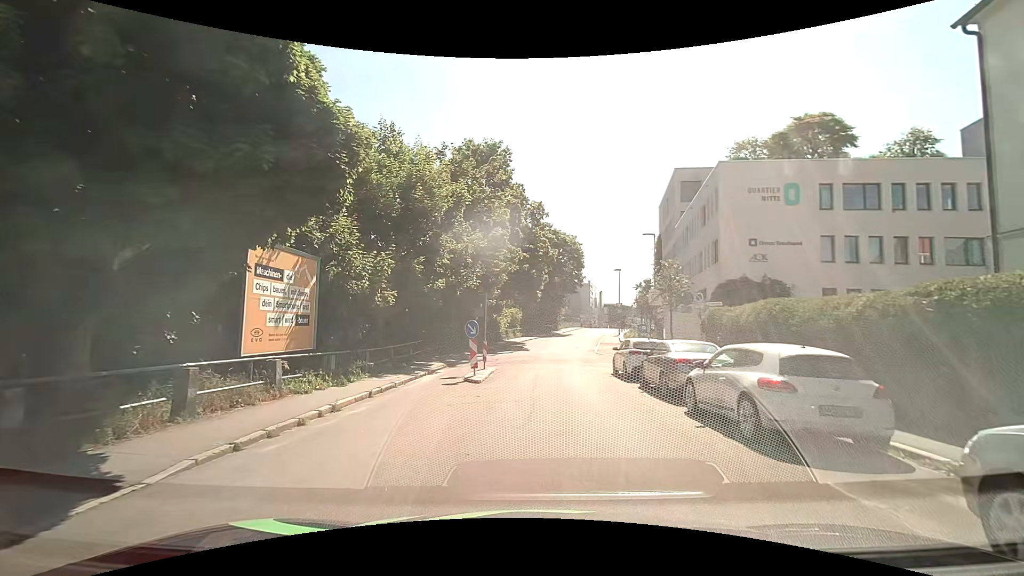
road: residential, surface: asphalt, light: Day
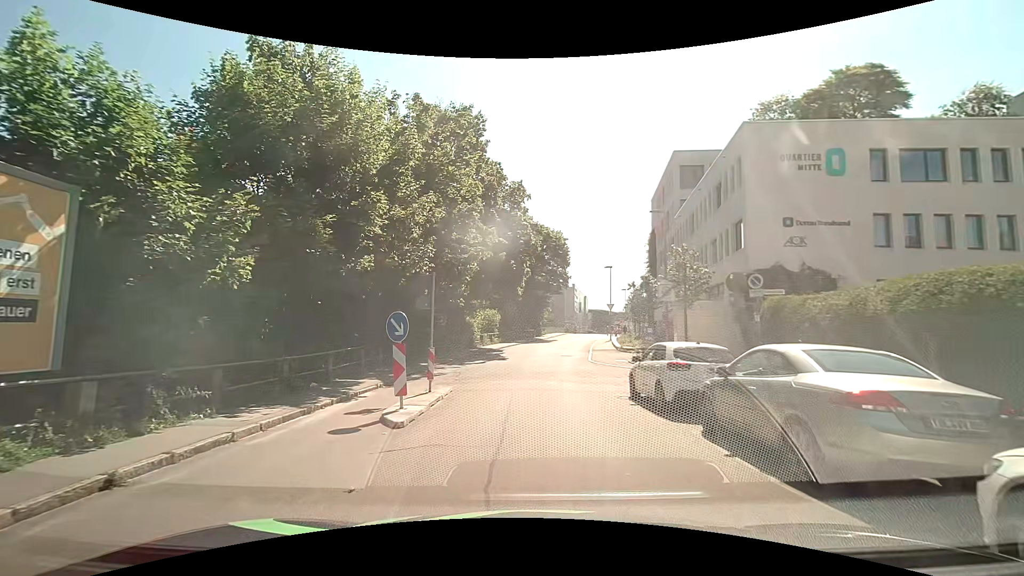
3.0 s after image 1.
(+0.2, +7.3) m; +2°
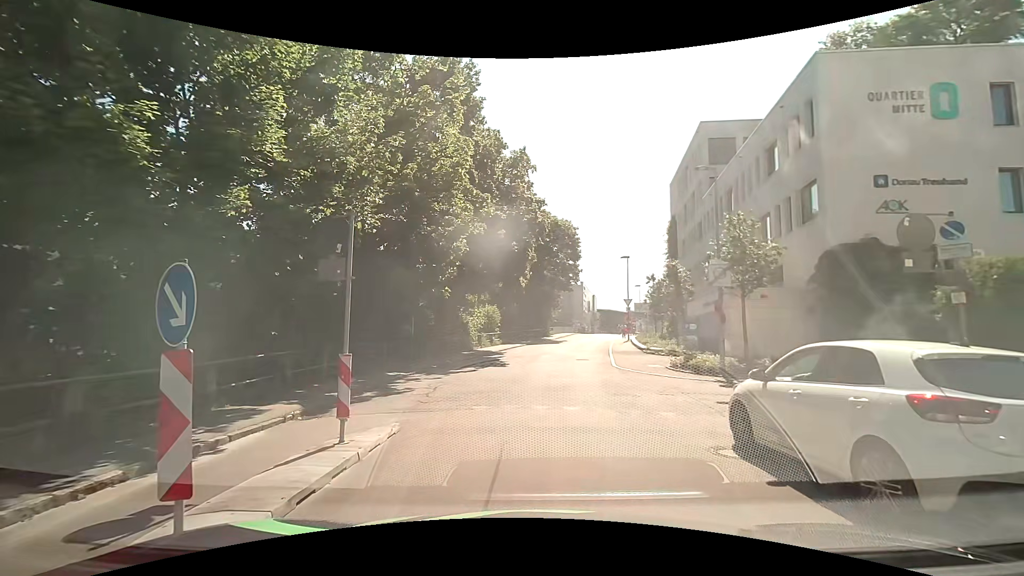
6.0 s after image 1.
(+0.1, +6.3) m; +1°
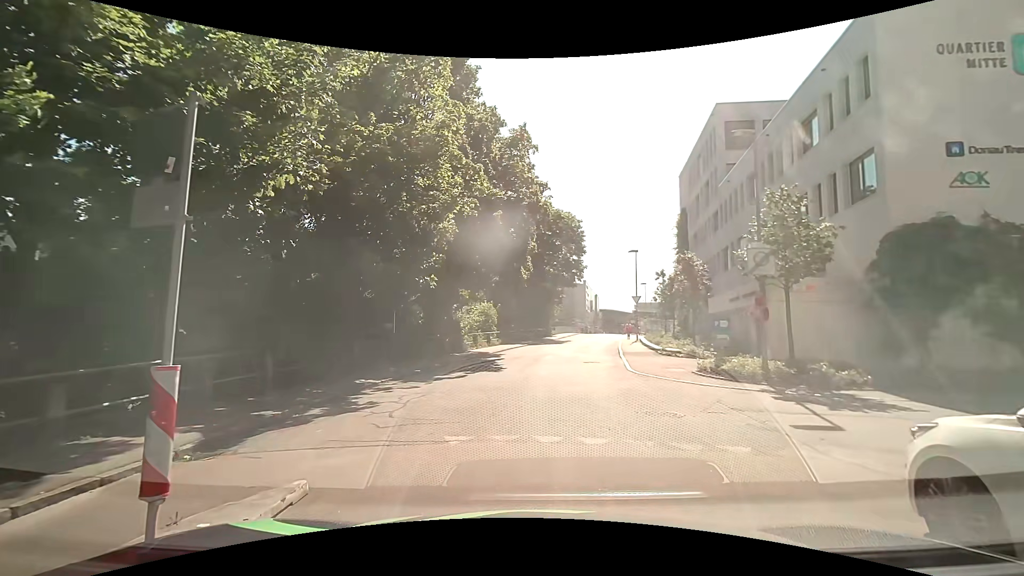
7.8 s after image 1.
(-0.1, +3.3) m; -1°
